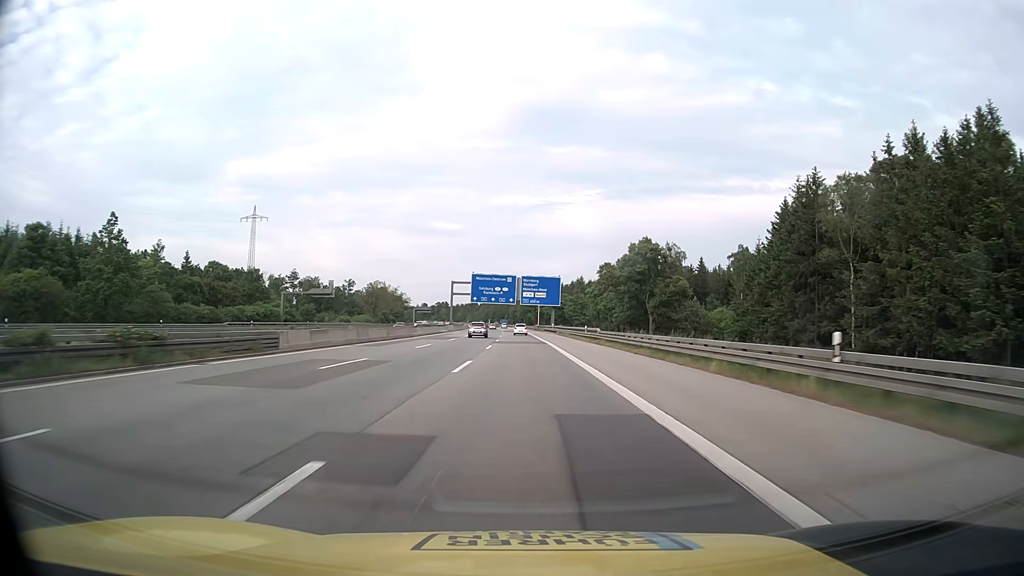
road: motorway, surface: asphalt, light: Day
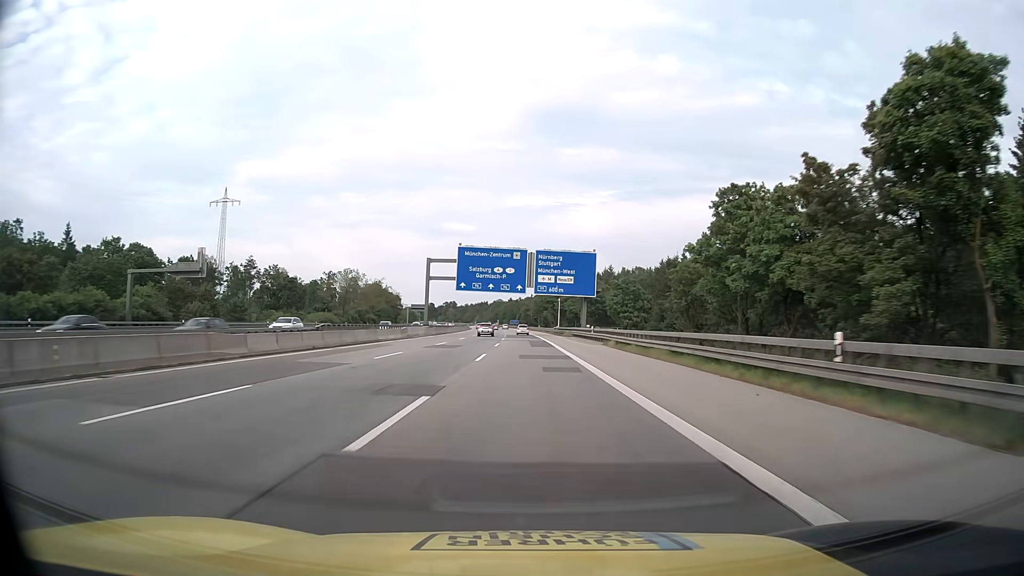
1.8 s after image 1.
(-0.4, +47.7) m; -1°
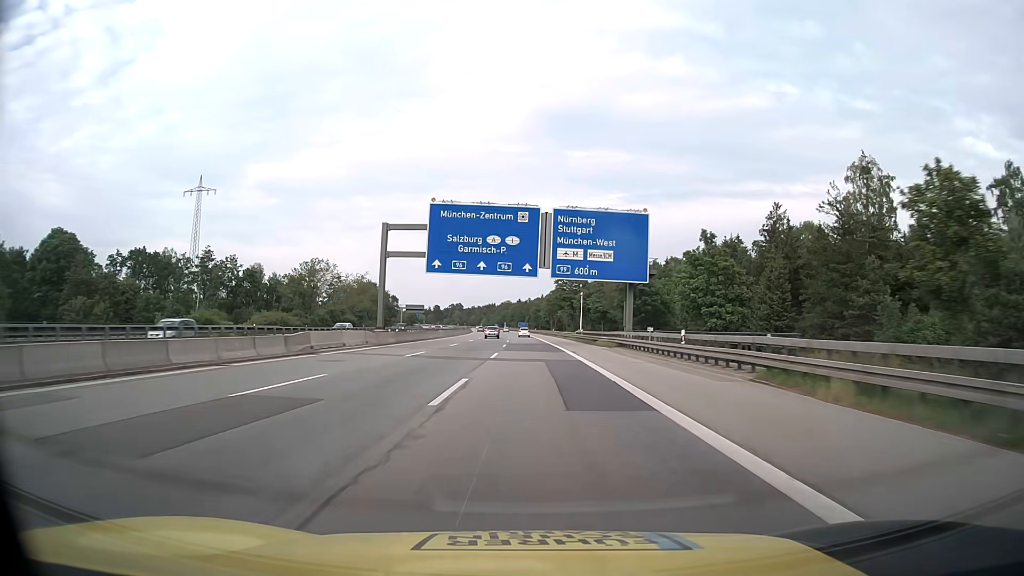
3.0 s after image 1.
(-0.2, +31.8) m; -1°
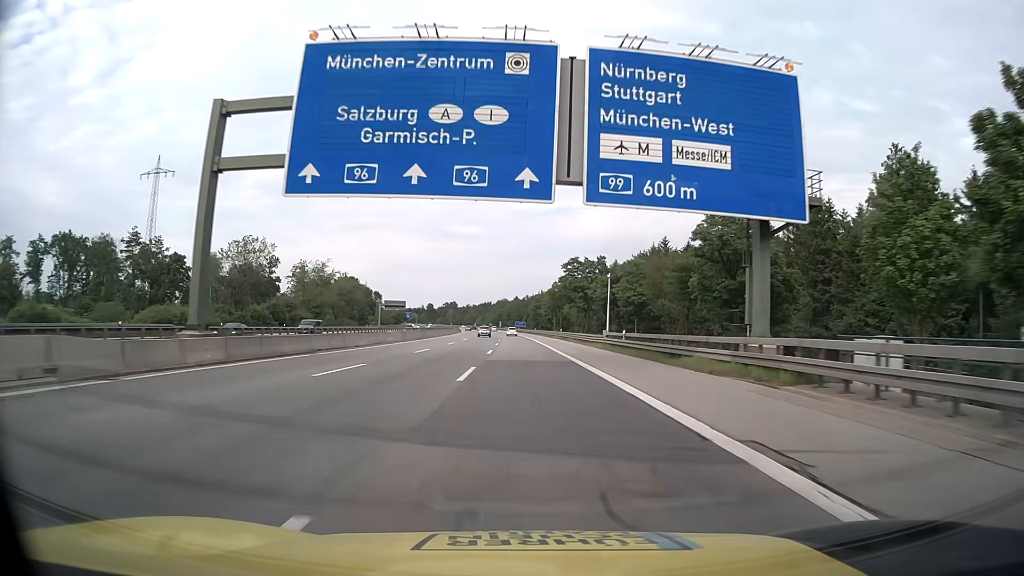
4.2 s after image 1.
(0.0, +31.8) m; 0°
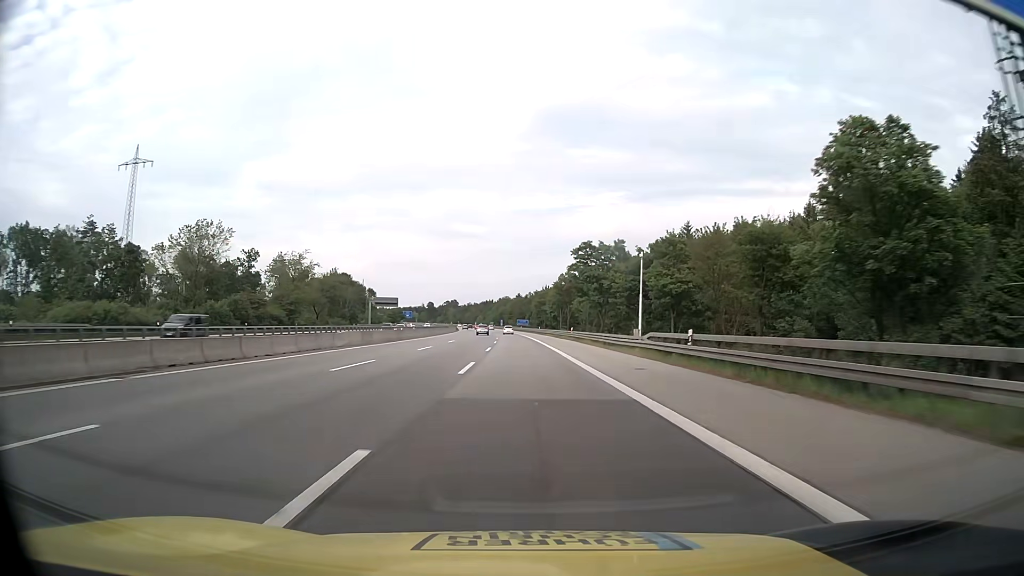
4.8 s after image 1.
(0.0, +15.9) m; 0°
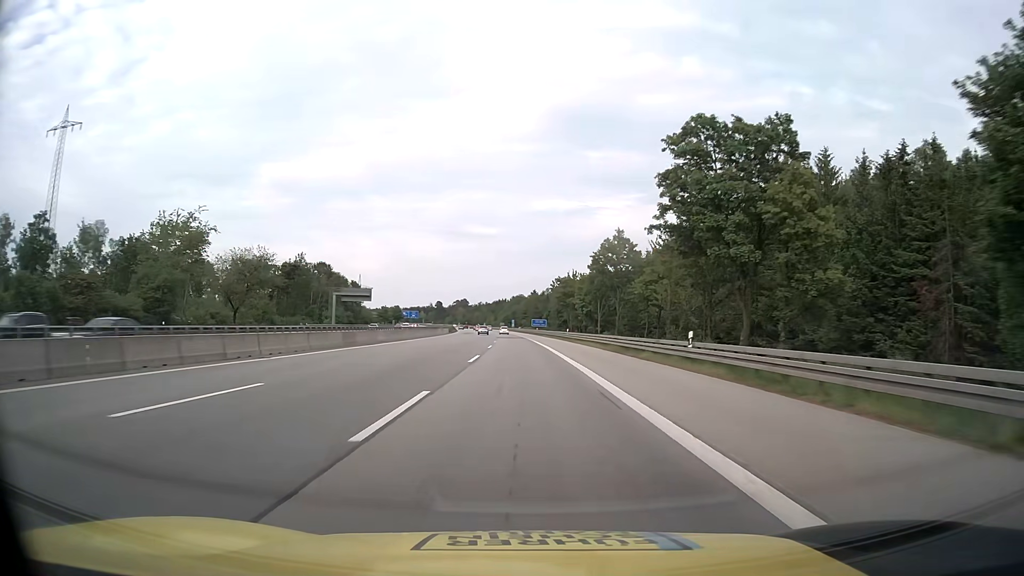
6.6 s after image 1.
(-0.5, +47.6) m; -1°
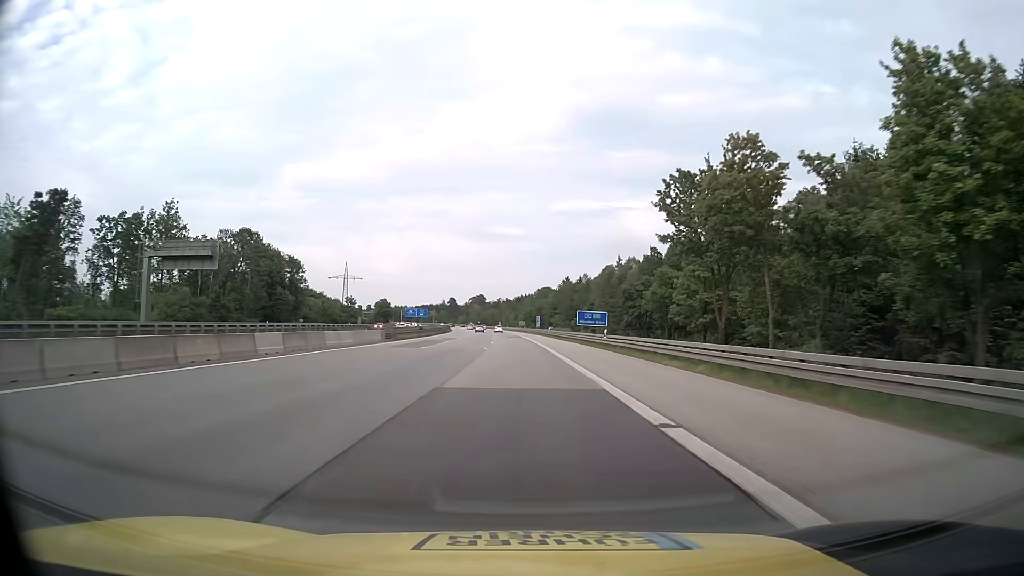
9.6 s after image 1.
(-1.7, +79.1) m; -2°
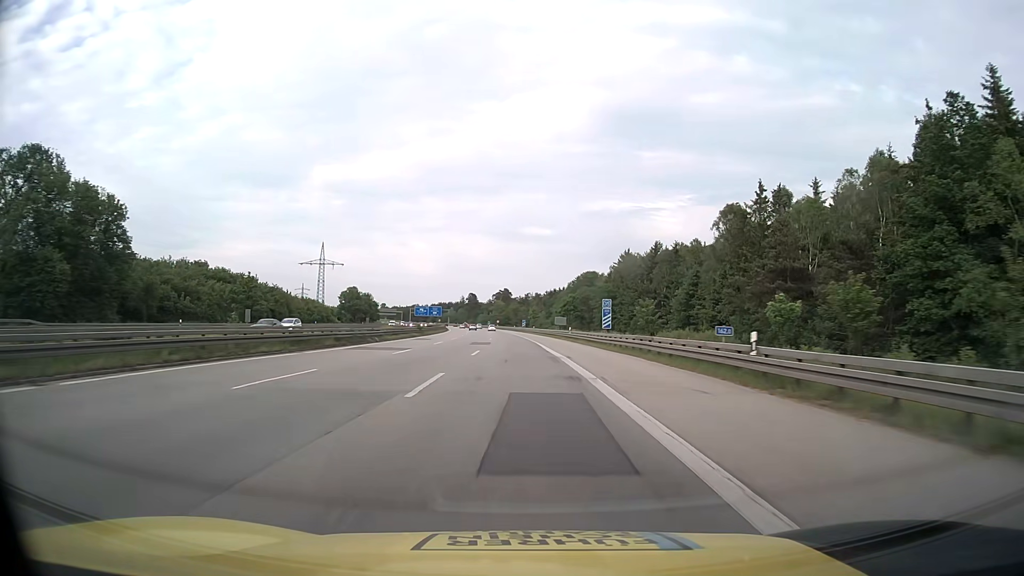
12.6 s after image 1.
(-1.4, +78.9) m; -3°
(0, +10) (0, +20) (0, +30) (-1, +40) (-1, +50) (-1, +60) (-2, +70) (-2, +80) (-2, +90) (-3, +100) m
